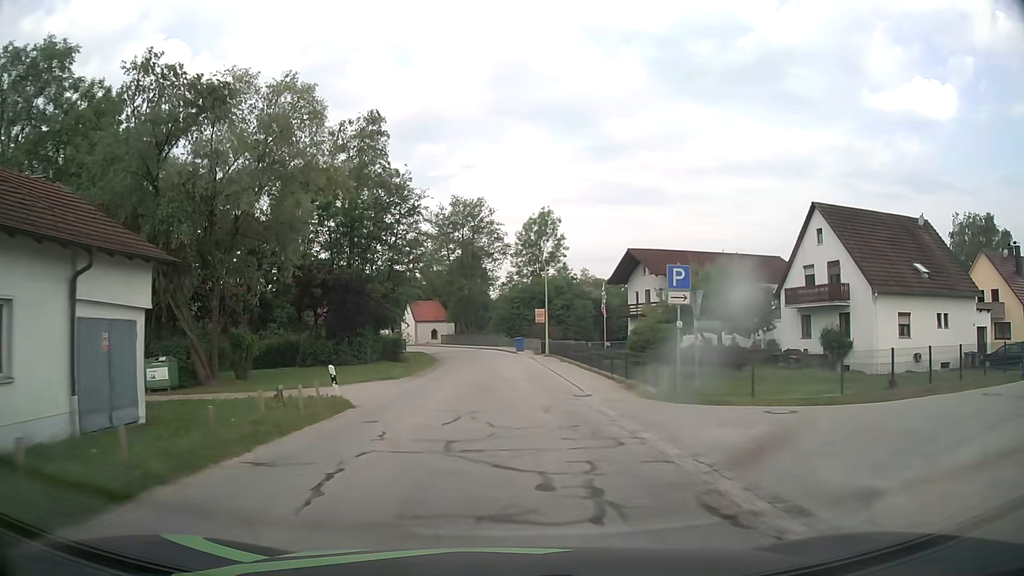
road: tertiary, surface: asphalt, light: Day
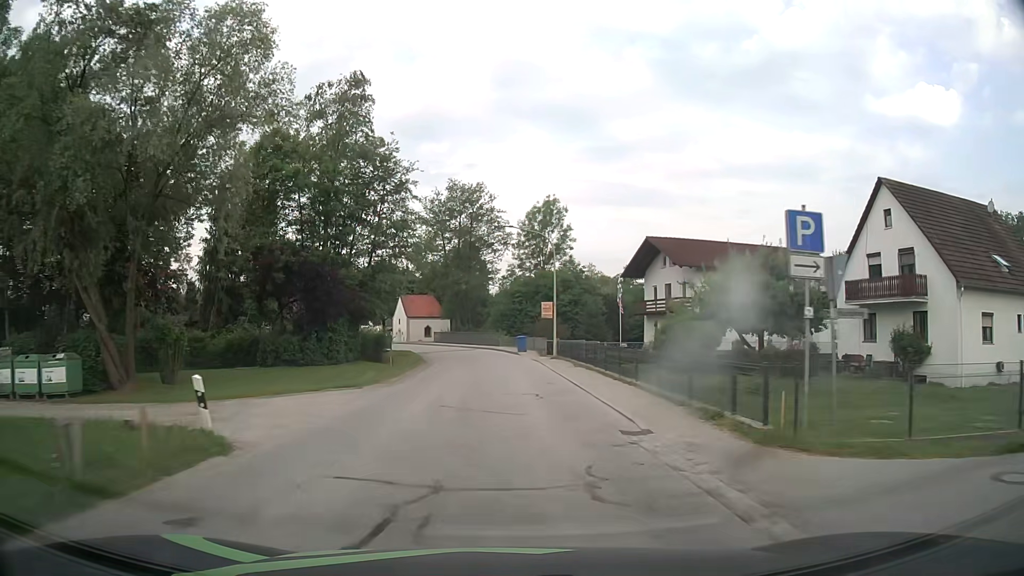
(0.0, +7.5) m; 0°
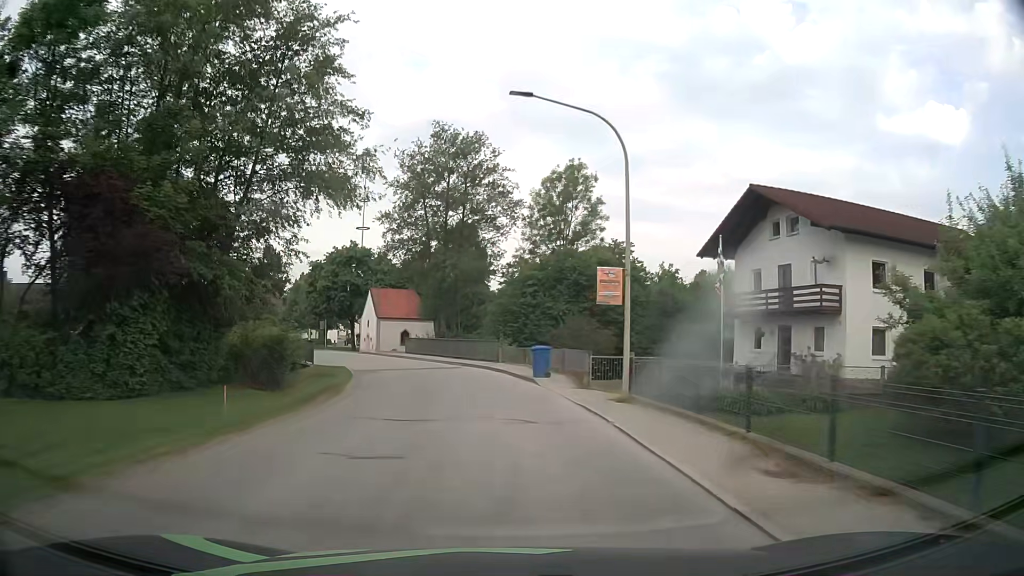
(+0.1, +21.9) m; 0°
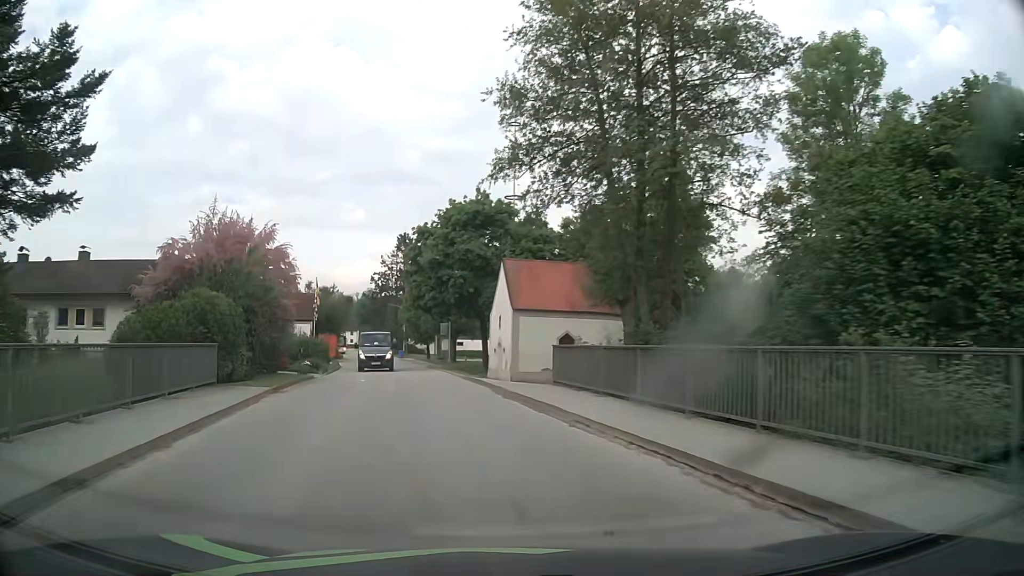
(-2.9, +28.7) m; -15°
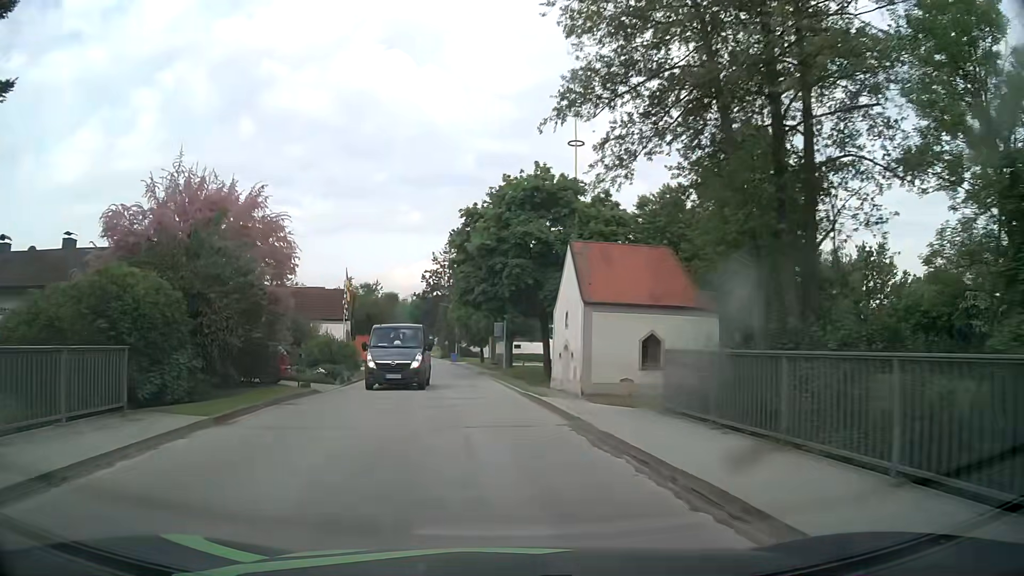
(-0.3, +7.2) m; -5°
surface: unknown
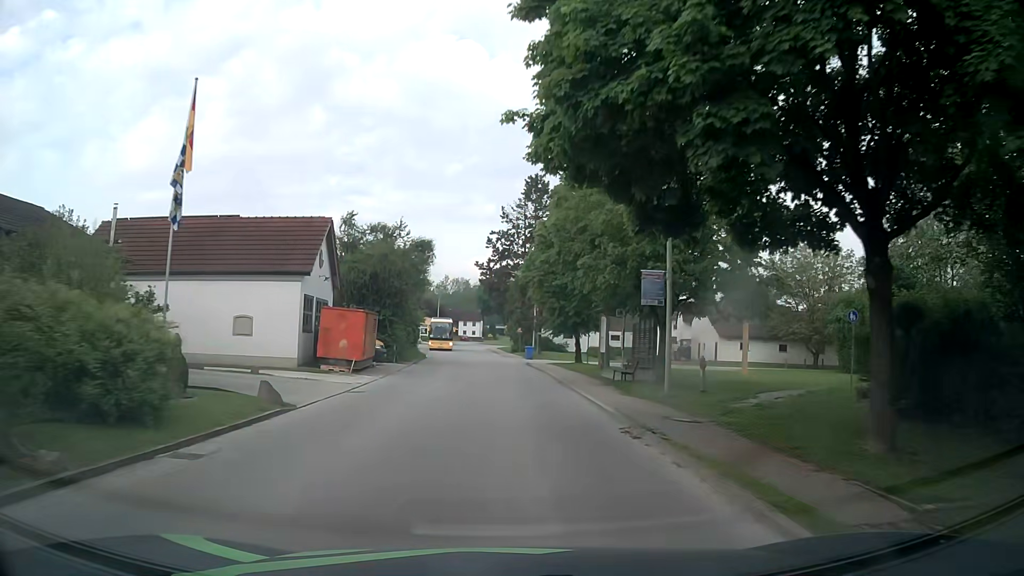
(-1.9, +28.4) m; -6°
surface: asphalt
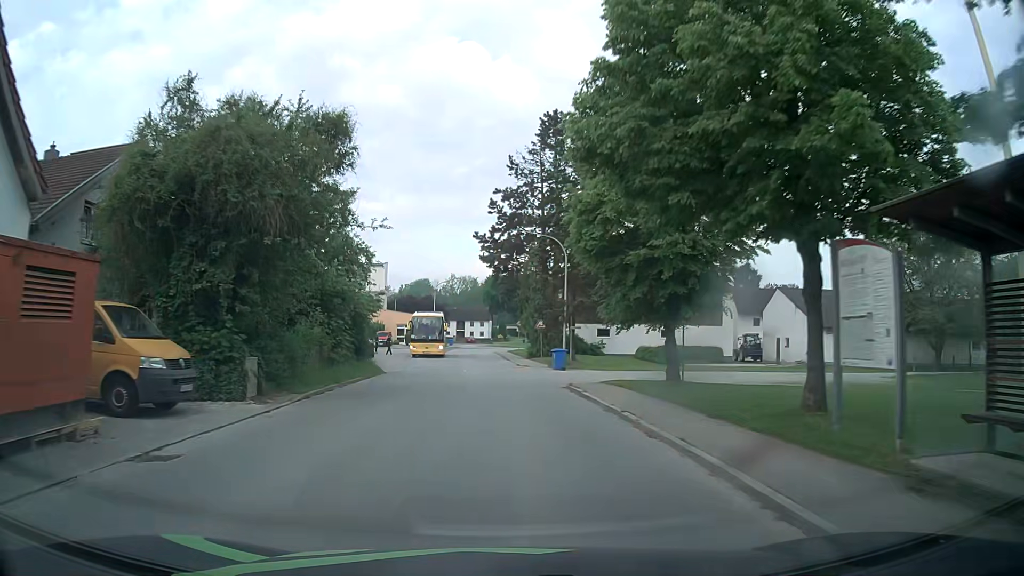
(0.0, +21.7) m; 0°
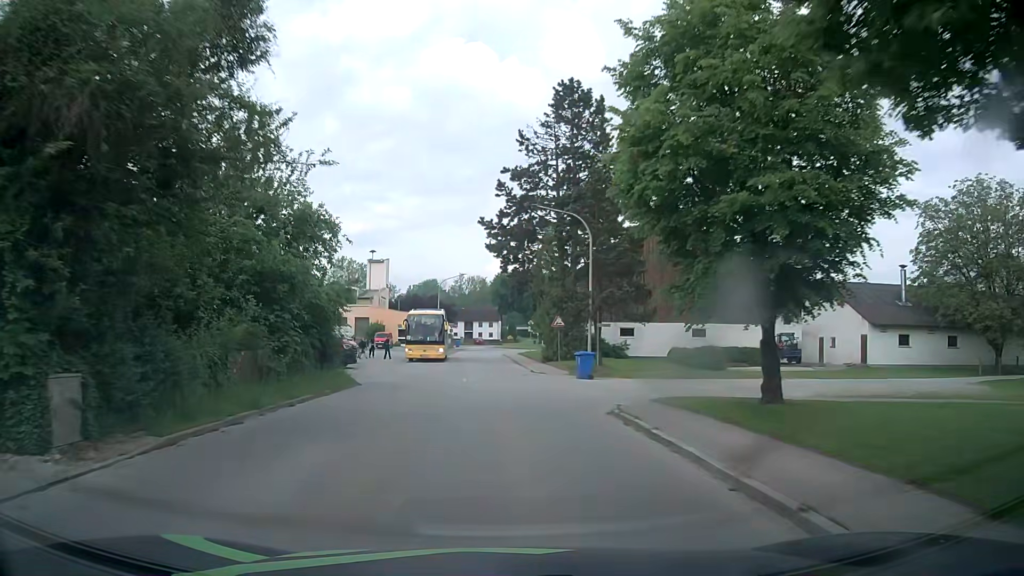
(-0.1, +7.1) m; -2°
(0, +10) (0, +20) (-1, +30) (-1, +40) (-1, +50) (-2, +60) (-2, +70) (0, +80) (+6, +88) (+15, +92) m
